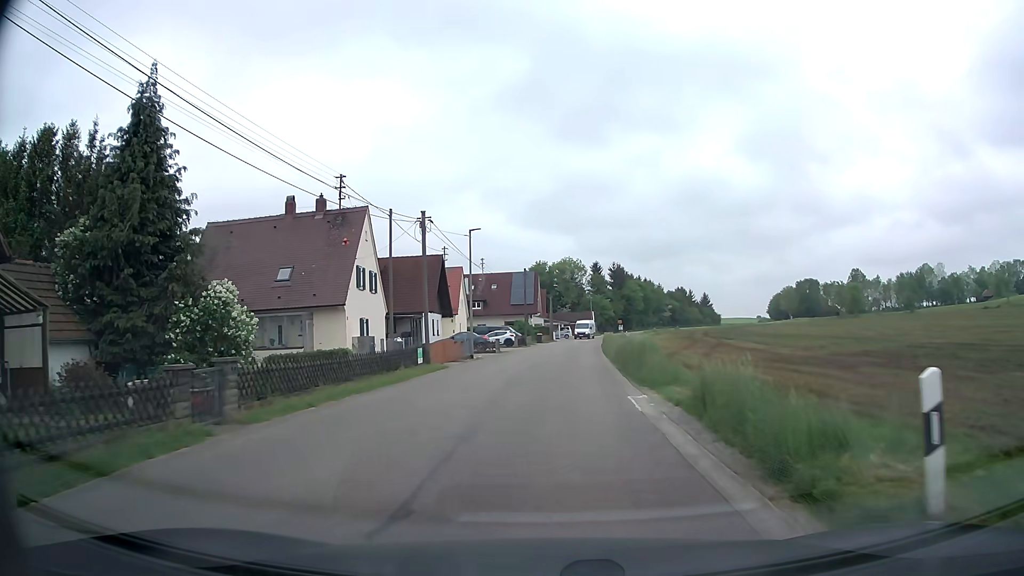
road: tertiary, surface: asphalt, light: Day
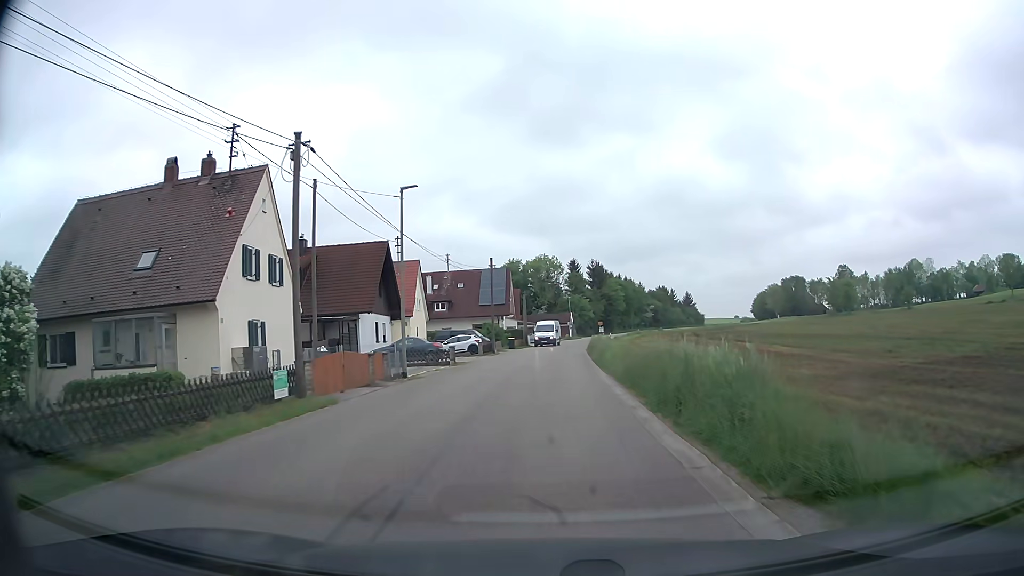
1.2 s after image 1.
(+0.2, +10.8) m; +2°
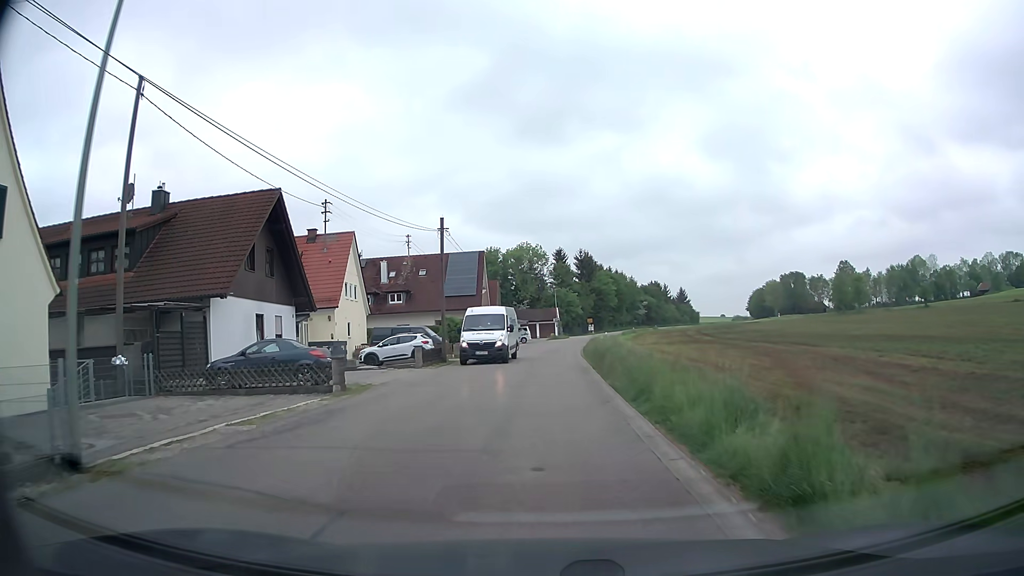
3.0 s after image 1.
(+0.3, +15.8) m; +1°
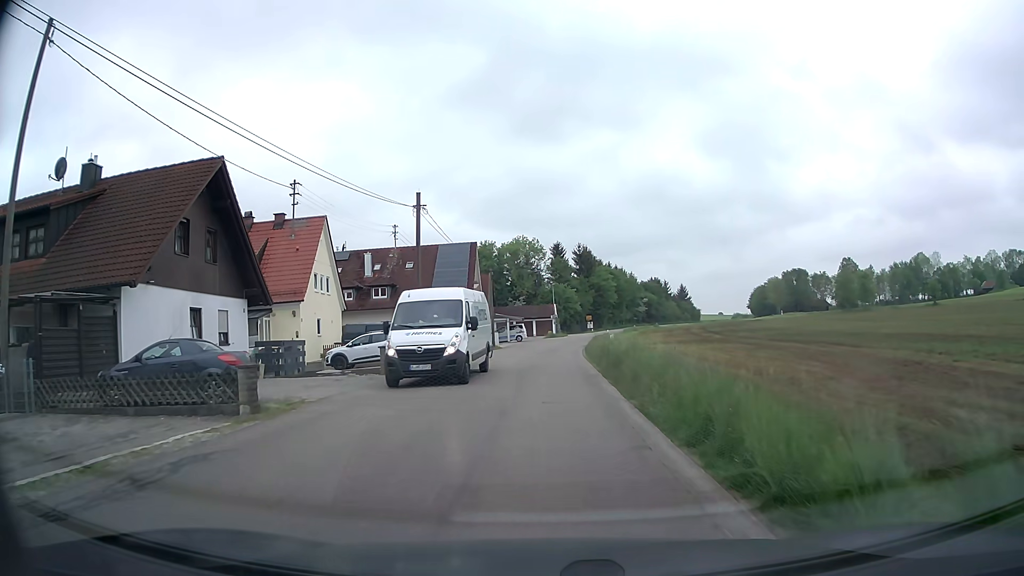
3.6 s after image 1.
(0.0, +5.2) m; 0°
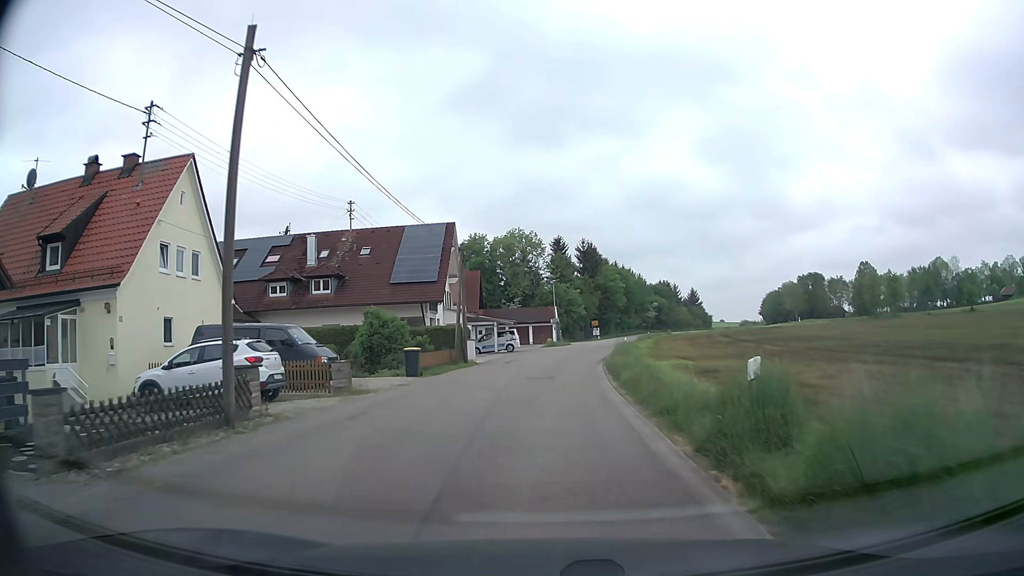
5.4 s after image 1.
(+0.1, +15.7) m; 0°
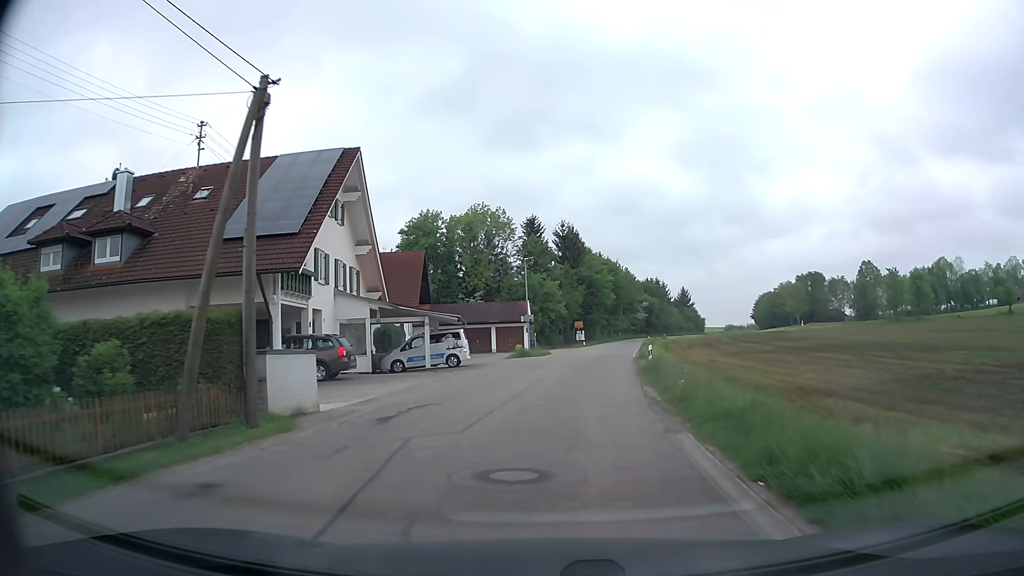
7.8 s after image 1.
(+0.2, +21.8) m; +2°
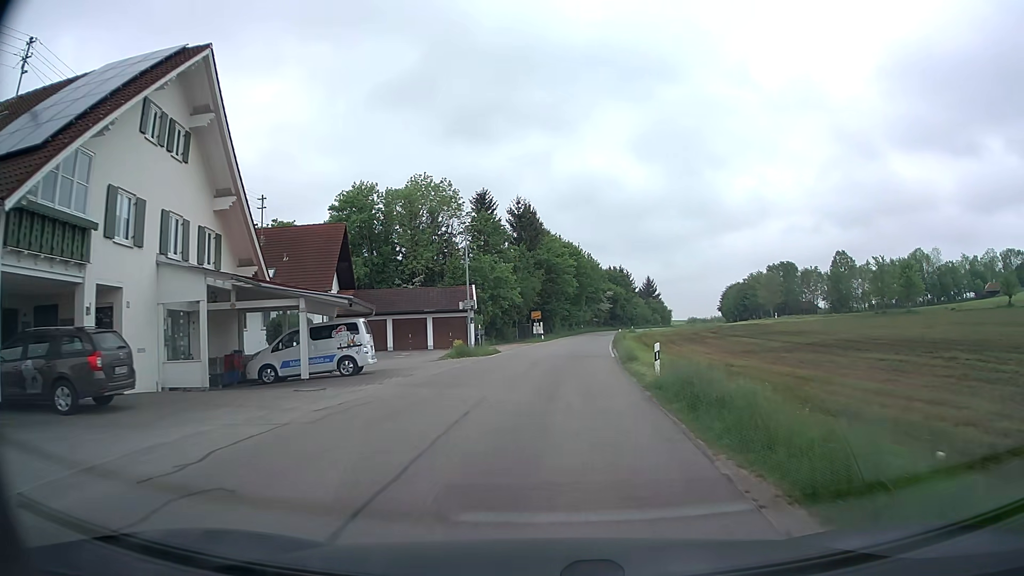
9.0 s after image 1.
(+0.4, +11.5) m; +4°
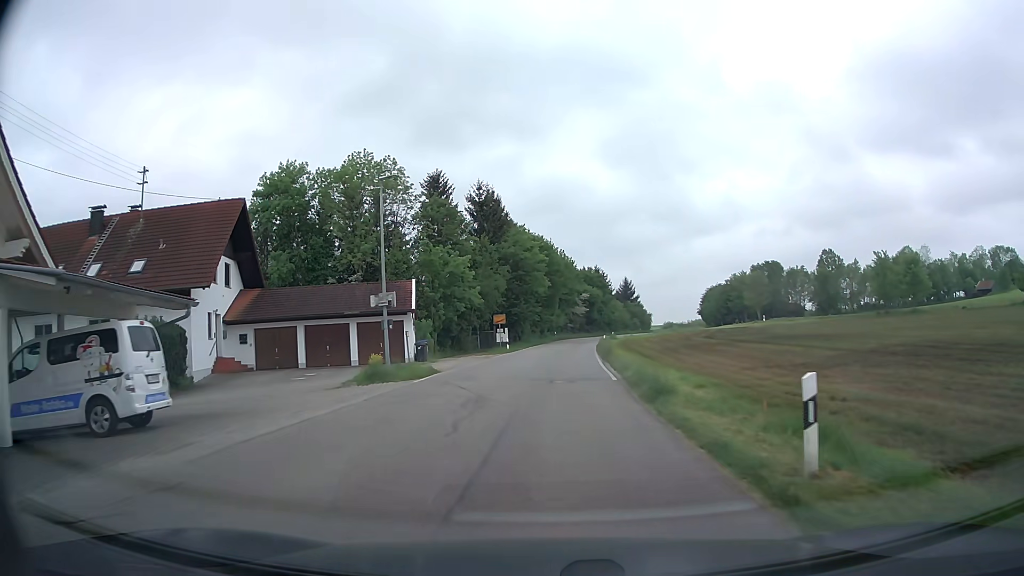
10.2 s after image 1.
(+0.3, +12.0) m; +2°
(0, +10) (+1, +20) (+1, +30) (+2, +40) (+3, +50) (+3, +60) (+5, +70) (+6, +80) (+8, +90) (+11, +99) m
